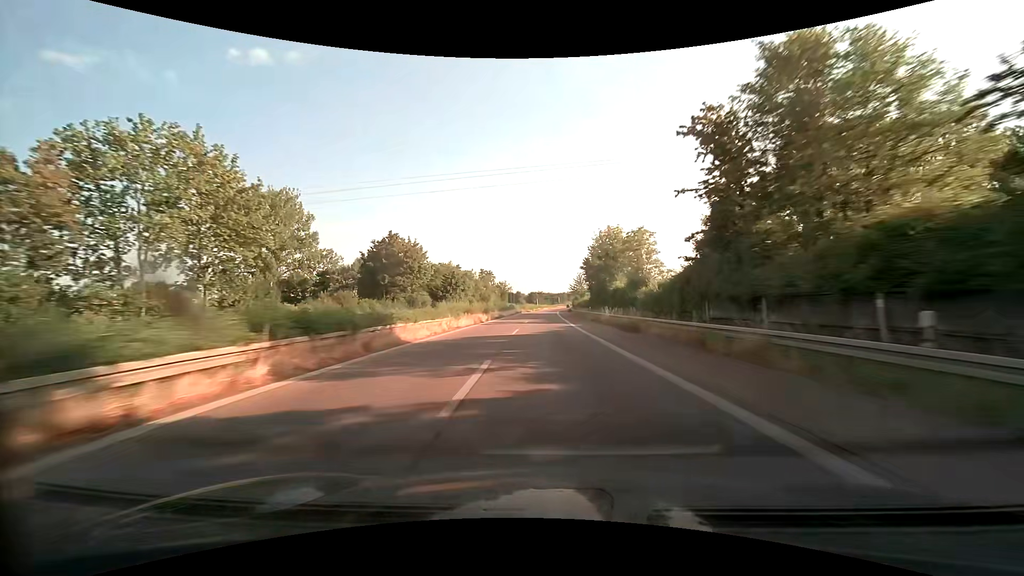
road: trunk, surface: asphalt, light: Day
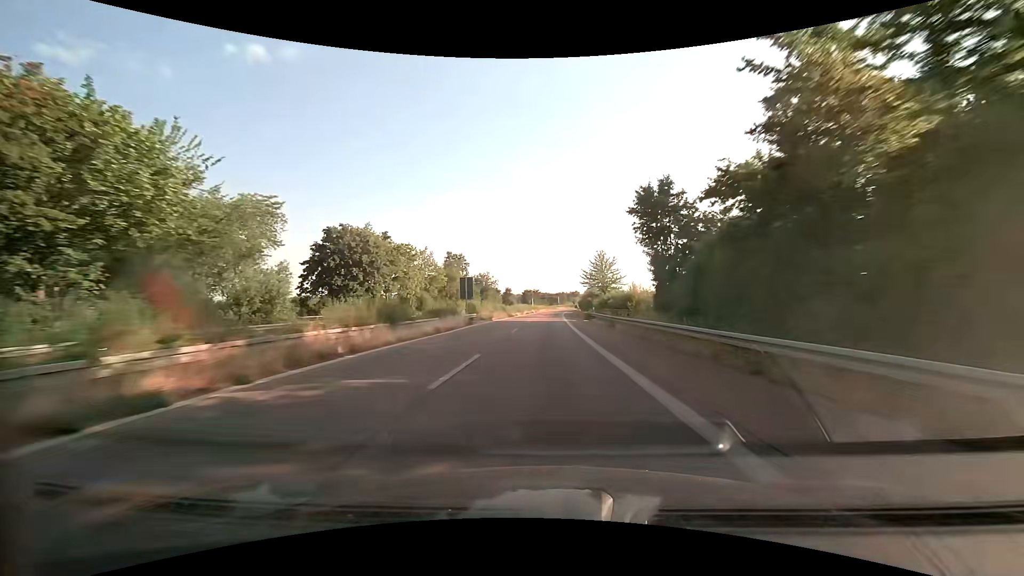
(+0.2, +52.1) m; 0°
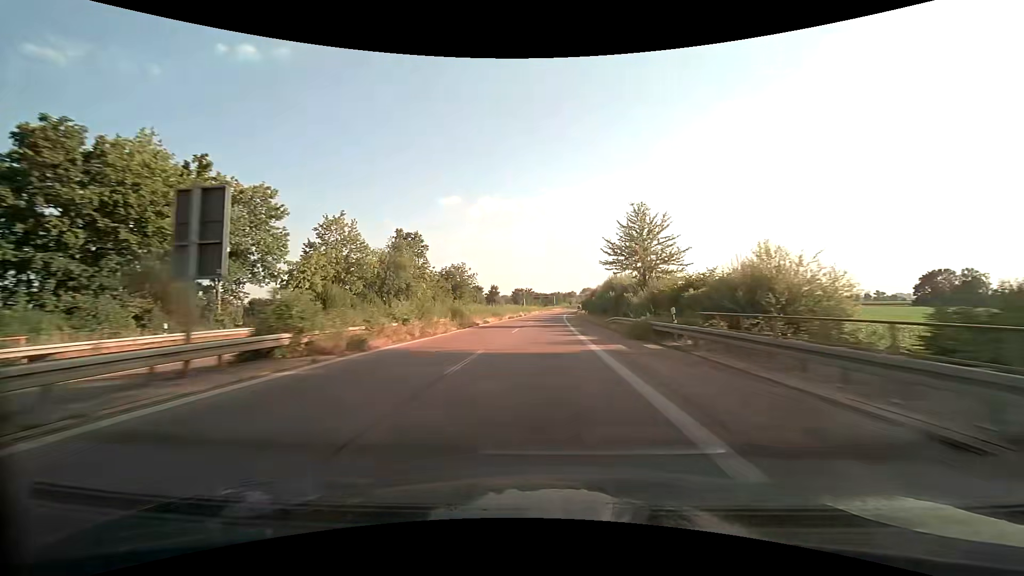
(+0.2, +34.3) m; 0°
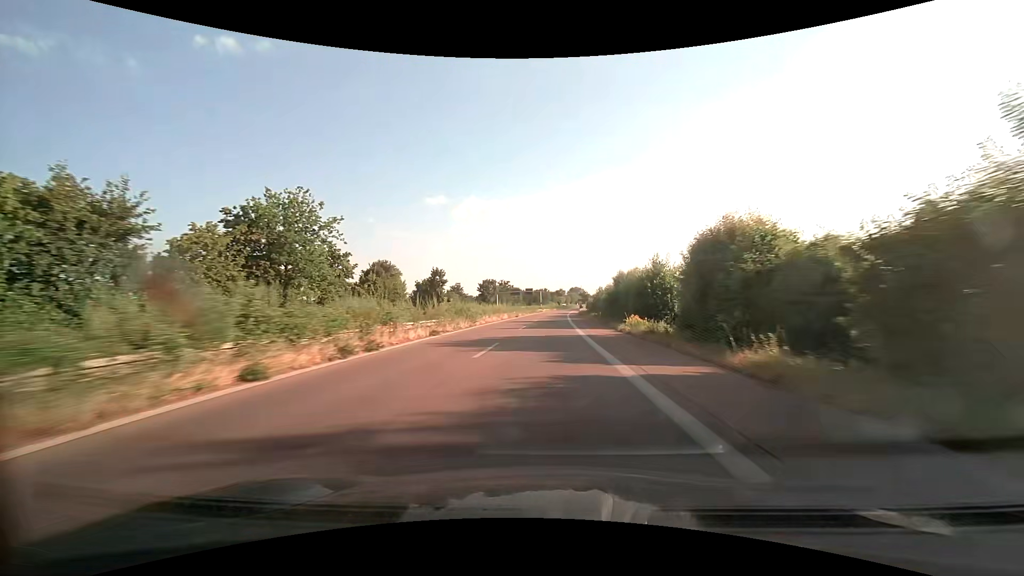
(+1.0, +68.8) m; +2°
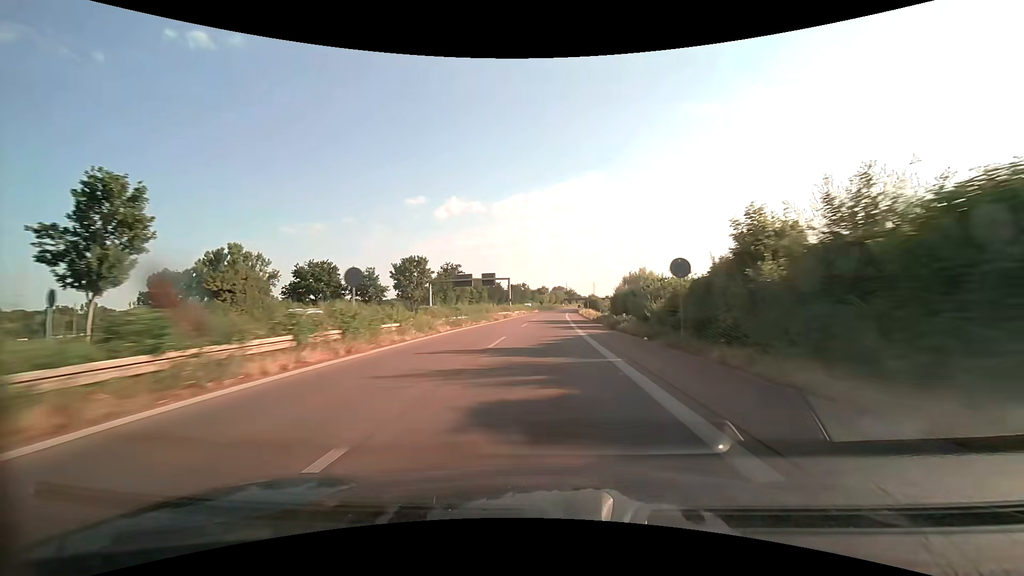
(+1.3, +68.9) m; +2°
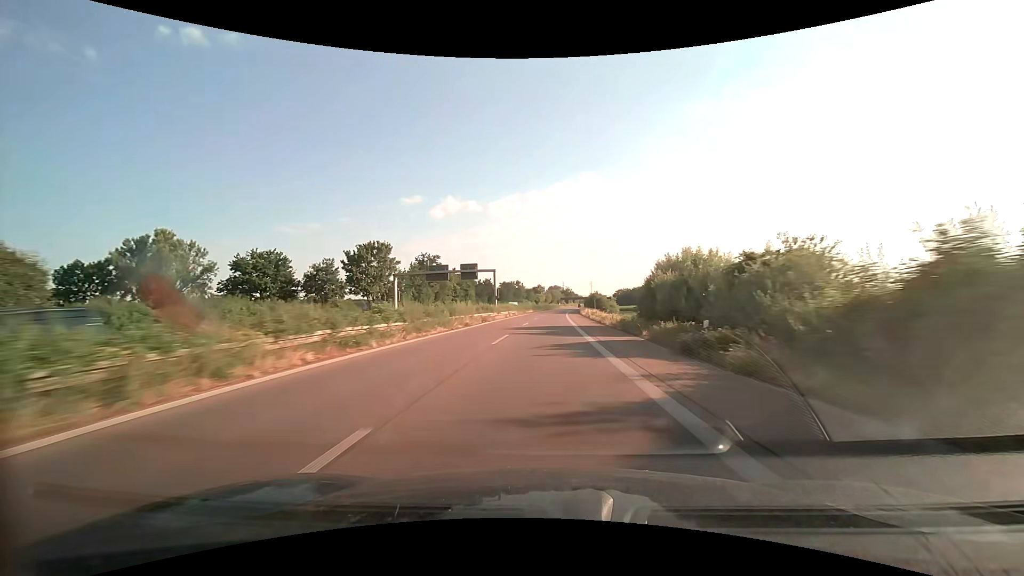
(+0.1, +17.2) m; +1°
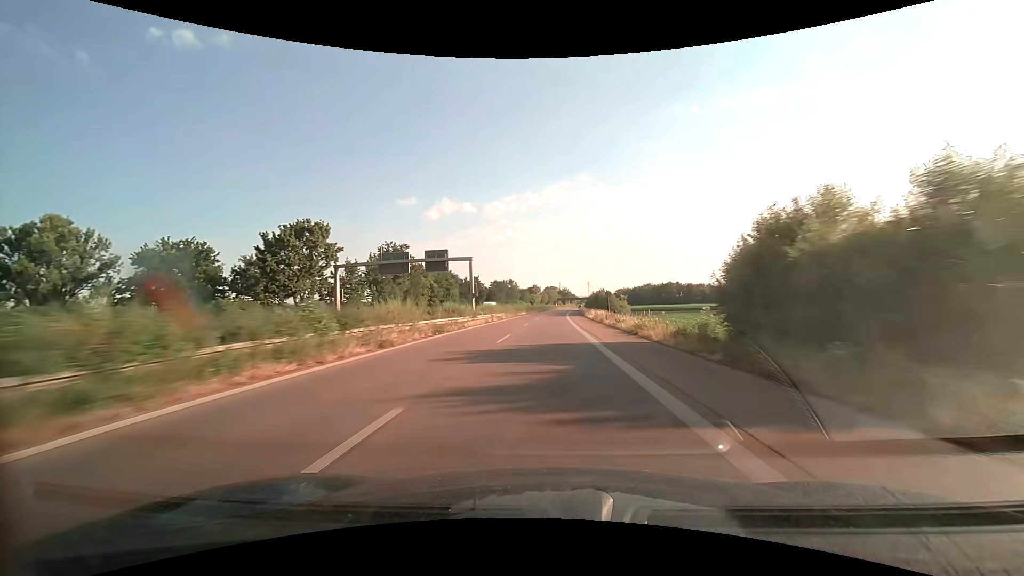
(0.0, +17.2) m; 0°
